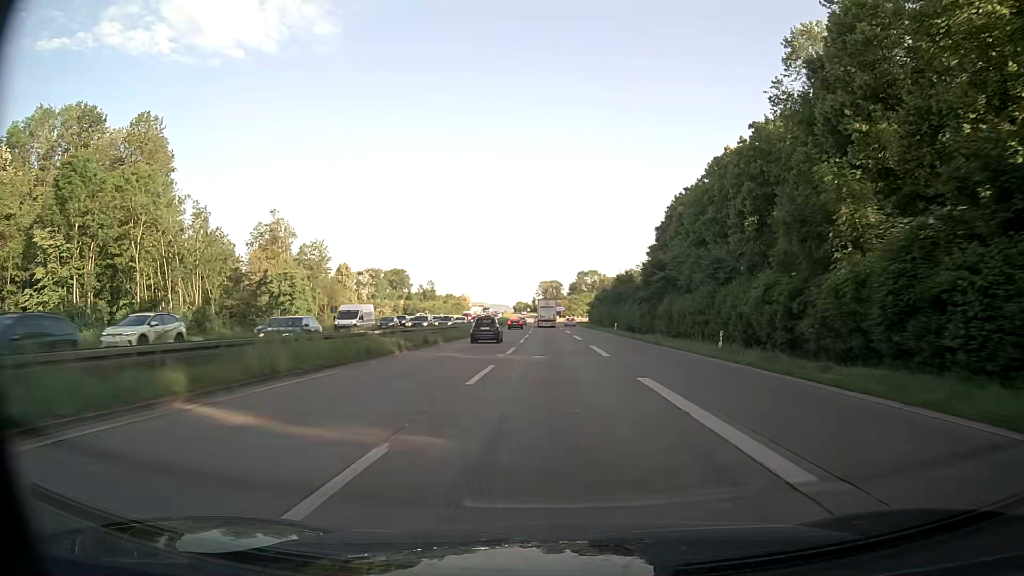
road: trunk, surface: asphalt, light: Day
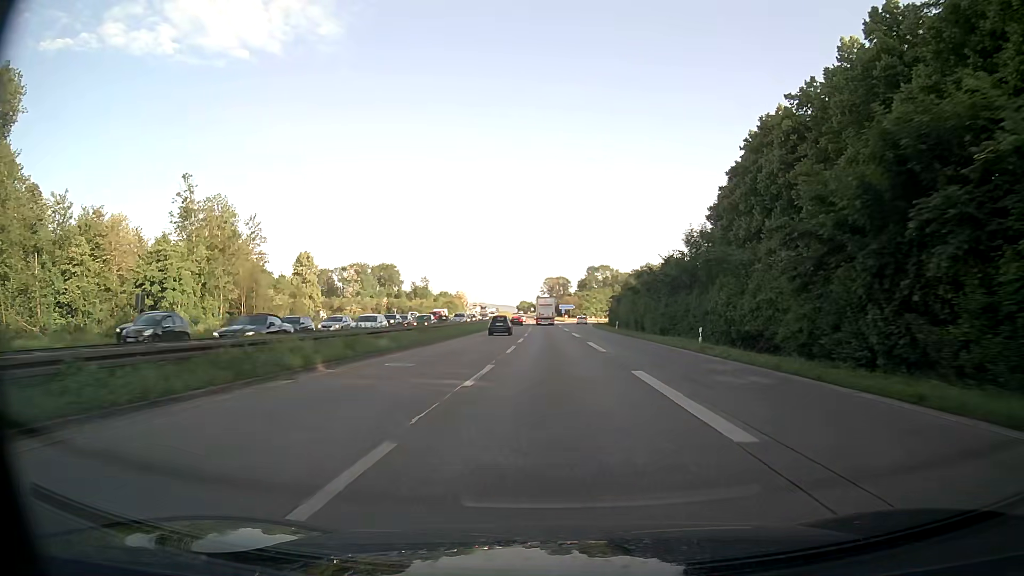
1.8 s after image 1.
(-0.3, +38.1) m; -1°
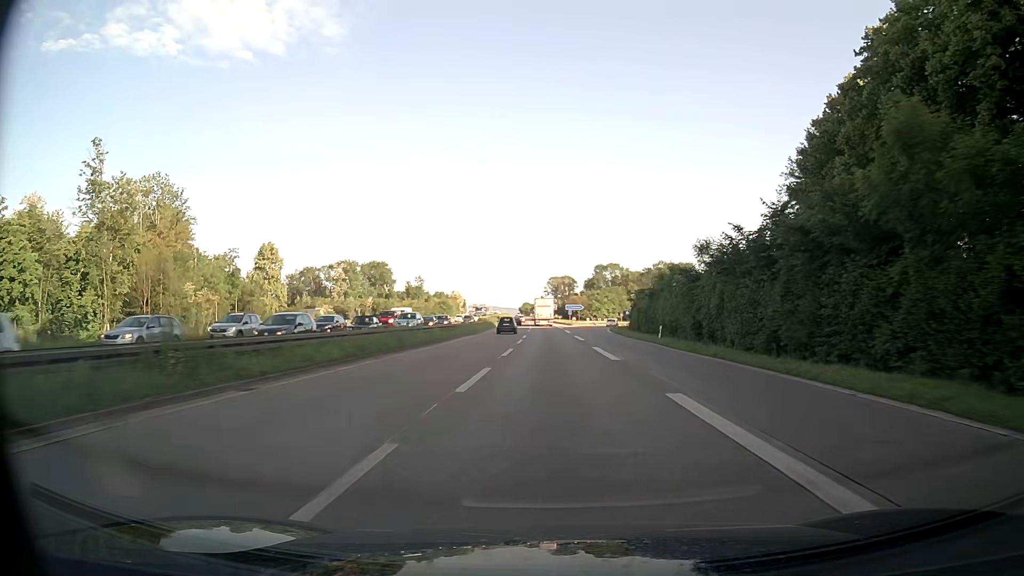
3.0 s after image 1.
(-0.2, +25.3) m; 0°
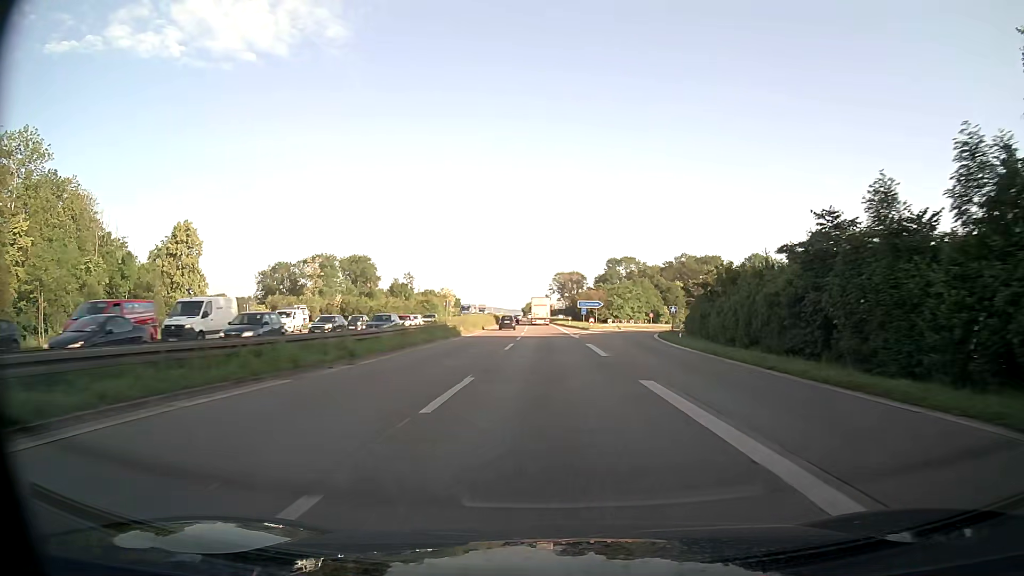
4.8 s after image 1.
(-0.1, +38.0) m; 0°
(0, +10) (0, +20) (0, +30) (0, +40) (0, +50) (-1, +60) (-1, +70) (-1, +80) (-1, +90) (-2, +100) m
